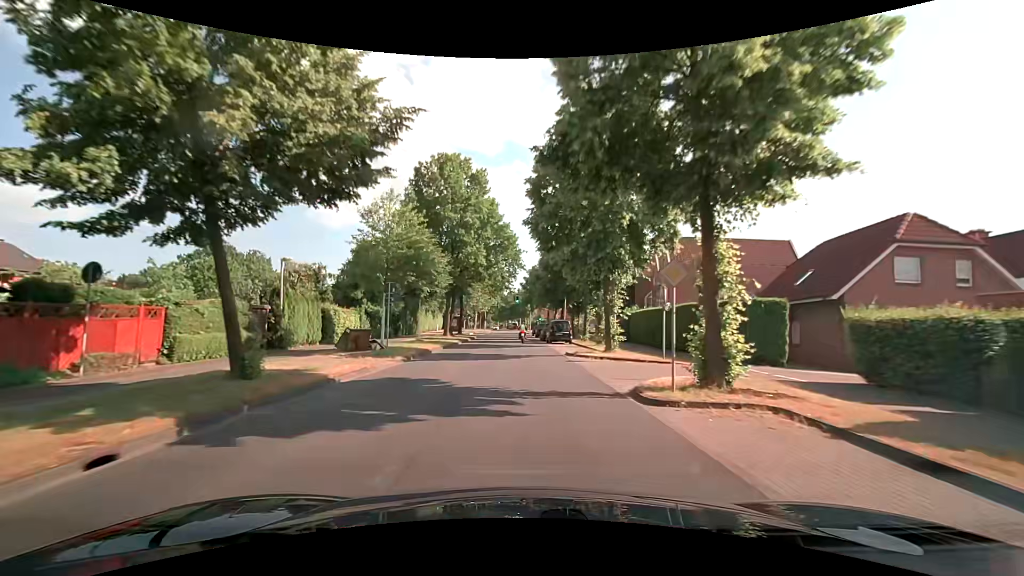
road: tertiary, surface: asphalt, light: Day
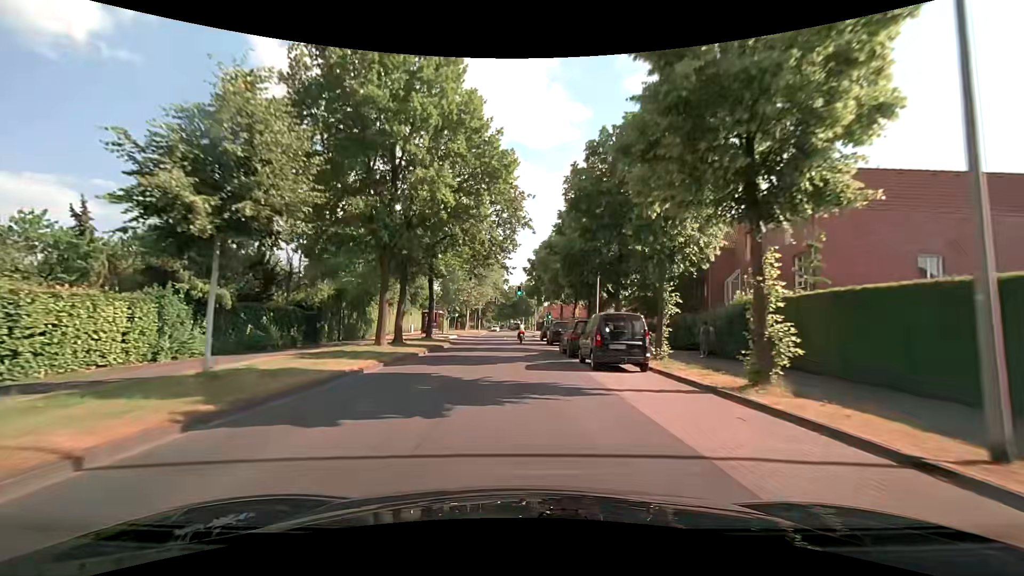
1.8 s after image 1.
(-0.1, +22.4) m; 0°
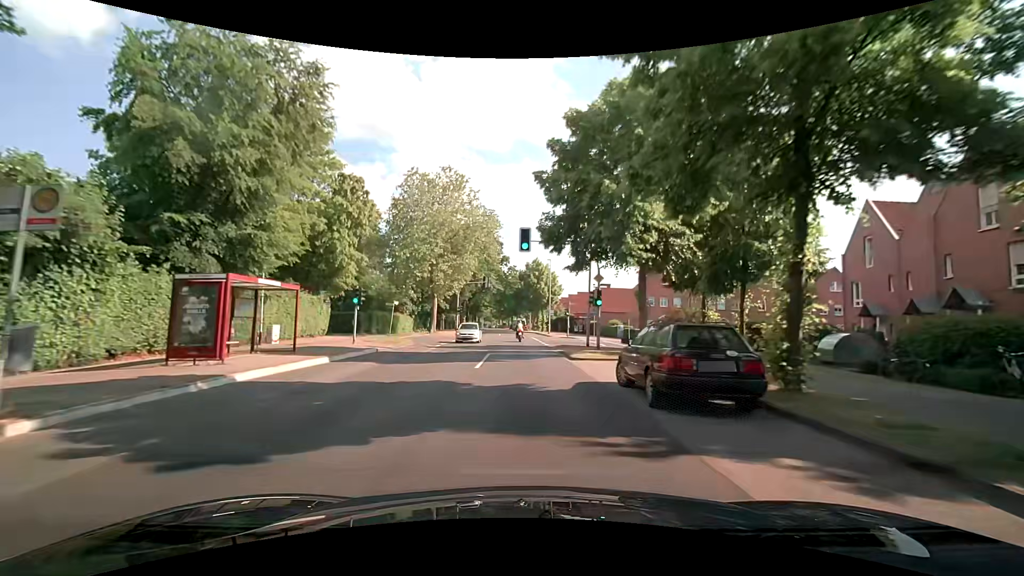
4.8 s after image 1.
(-0.6, +37.8) m; 0°
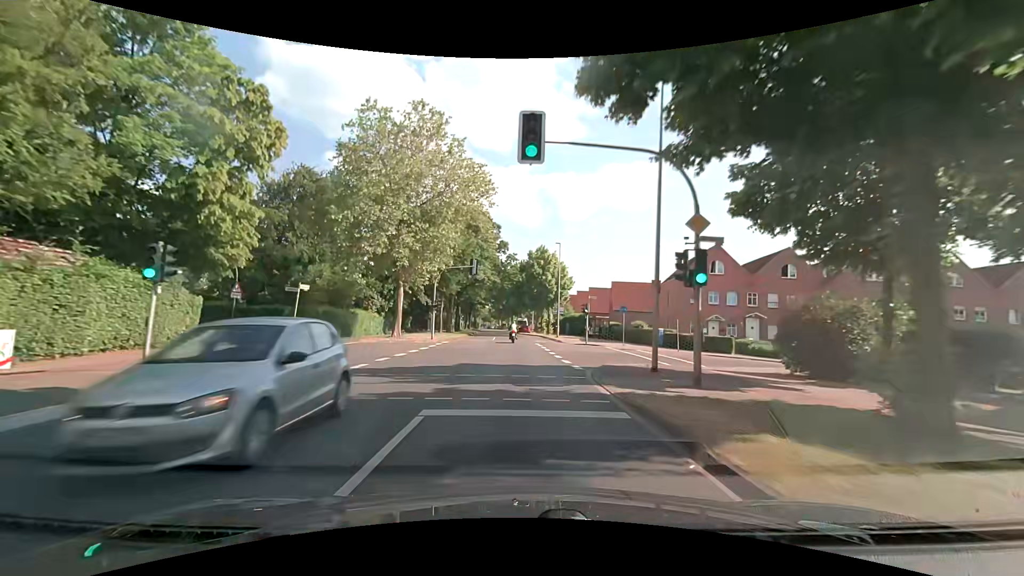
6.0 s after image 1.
(-0.1, +15.1) m; -1°
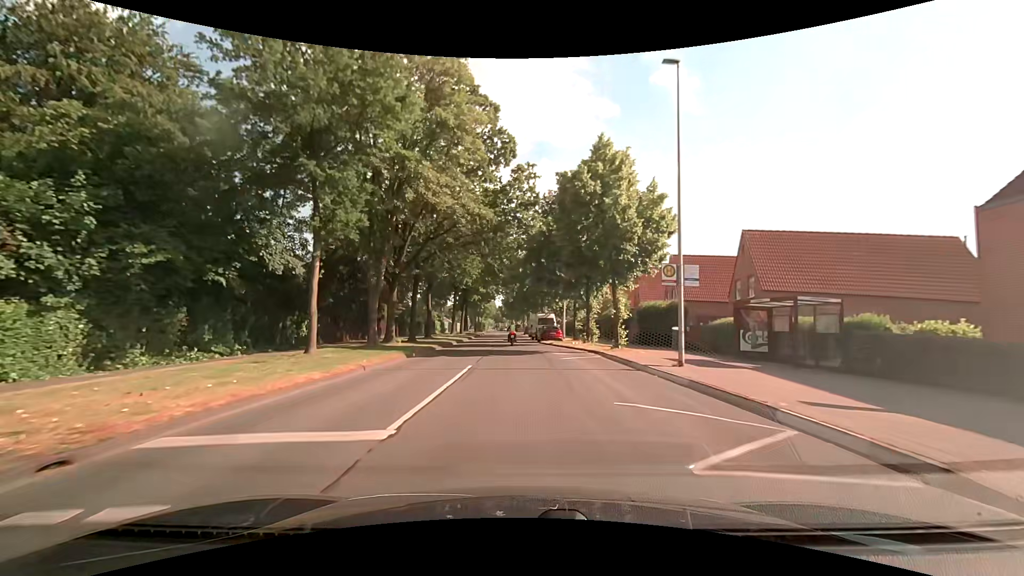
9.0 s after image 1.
(-0.2, +38.0) m; -1°
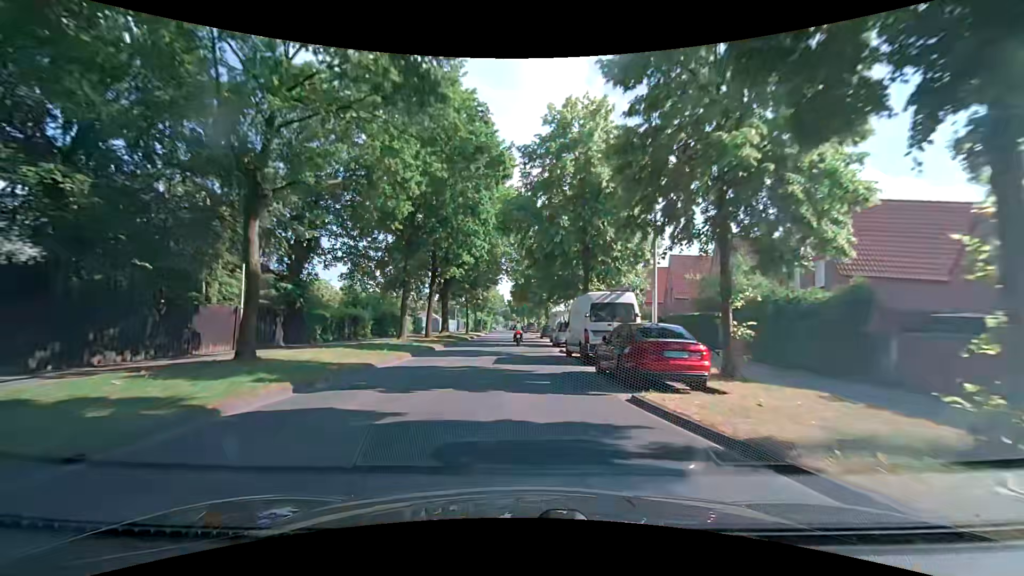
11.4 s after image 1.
(-0.4, +30.4) m; 0°
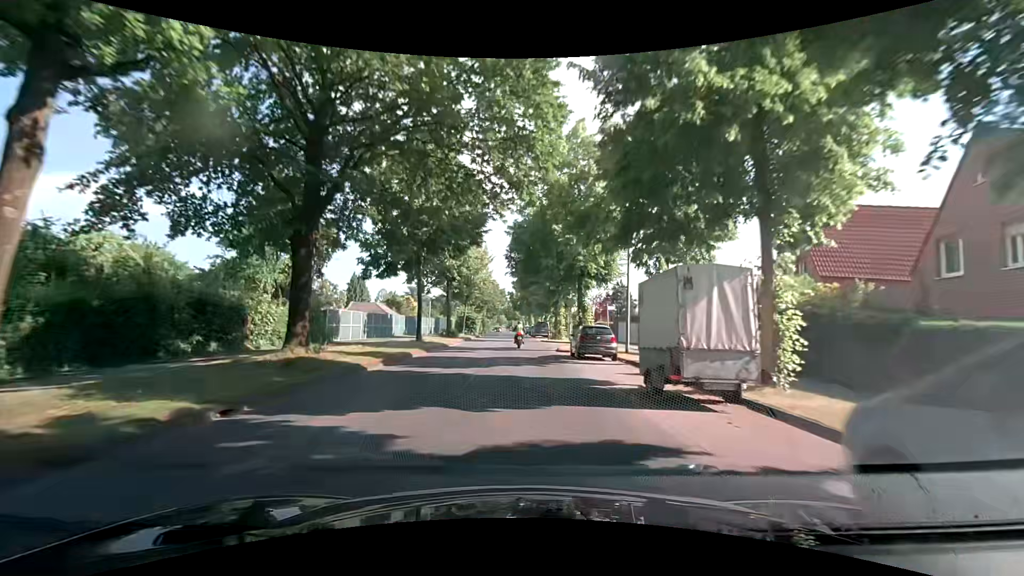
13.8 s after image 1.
(-0.7, +30.4) m; -2°
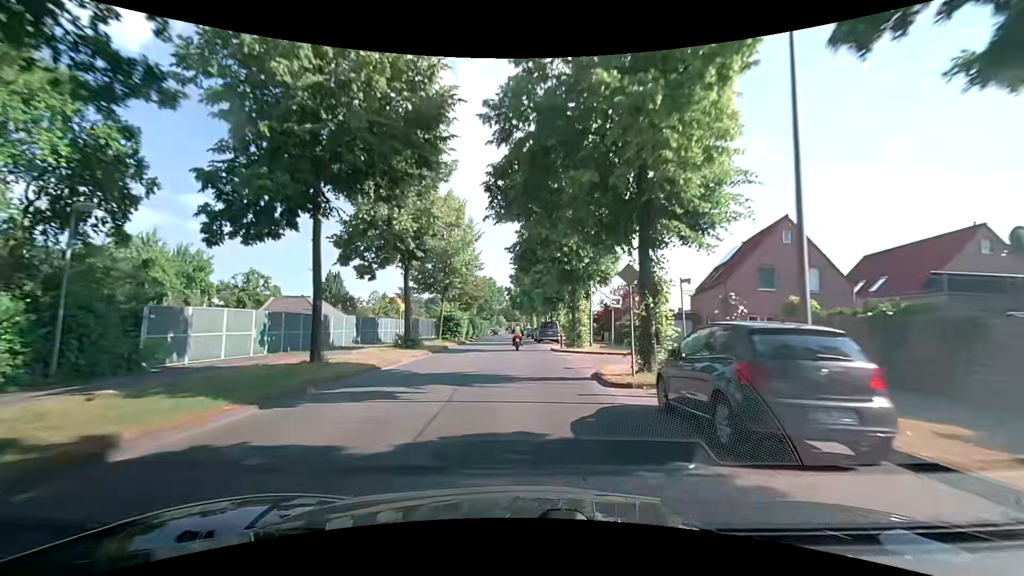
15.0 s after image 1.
(+0.1, +15.2) m; +1°
(0, +10) (0, +20) (0, +30) (0, +40) (-1, +50) (-1, +60) (-1, +70) (-2, +80) (-2, +90) (-3, +100) m
